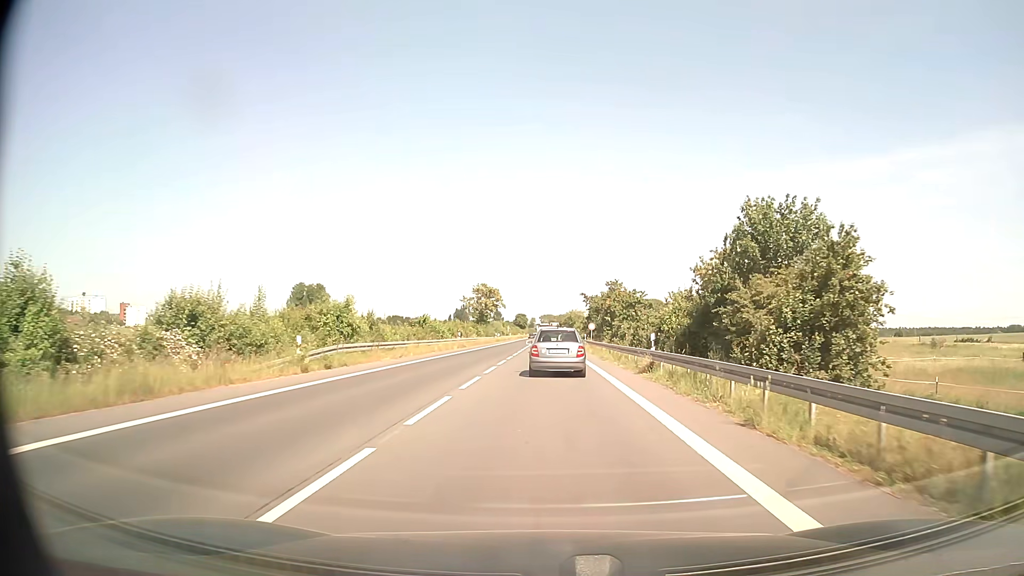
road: secondary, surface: asphalt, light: Day
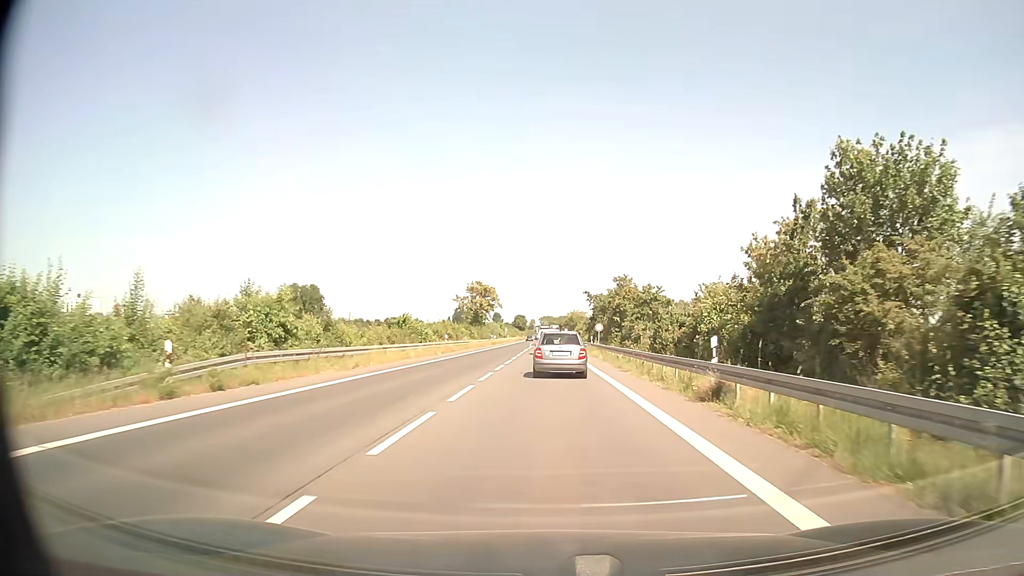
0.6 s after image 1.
(0.0, +8.3) m; 0°
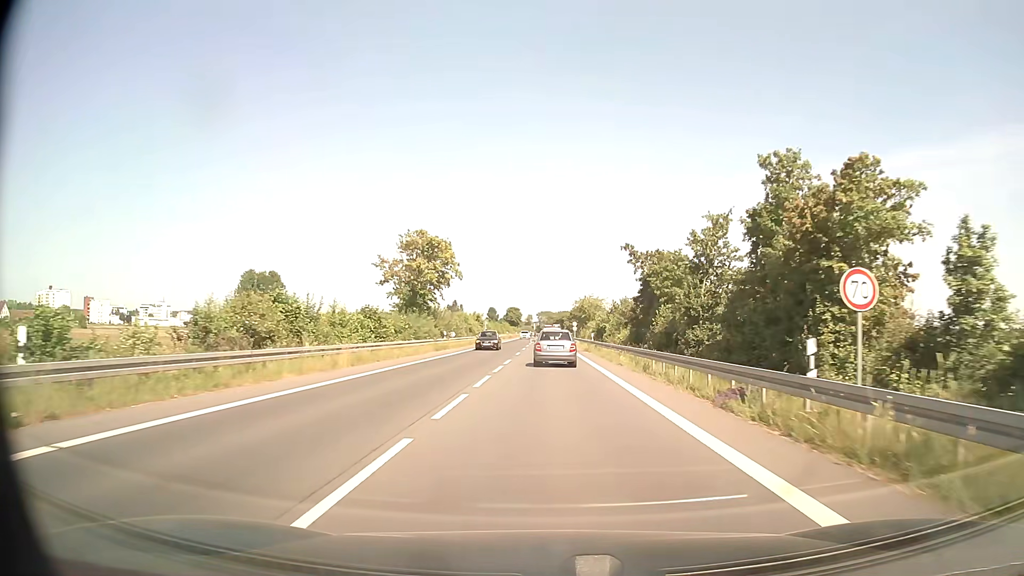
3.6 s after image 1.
(+0.1, +45.7) m; 0°
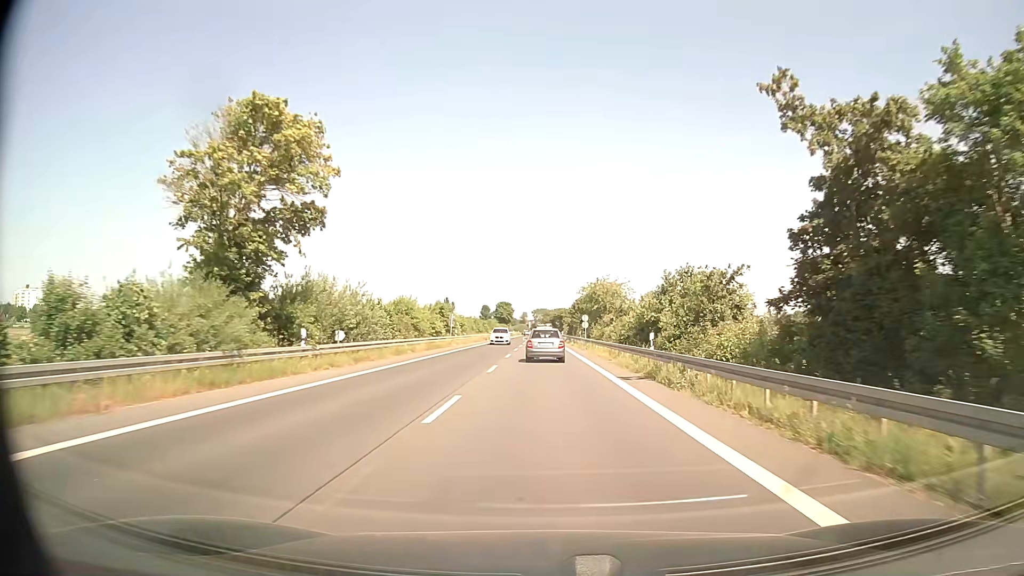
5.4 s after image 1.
(+0.1, +30.9) m; 0°
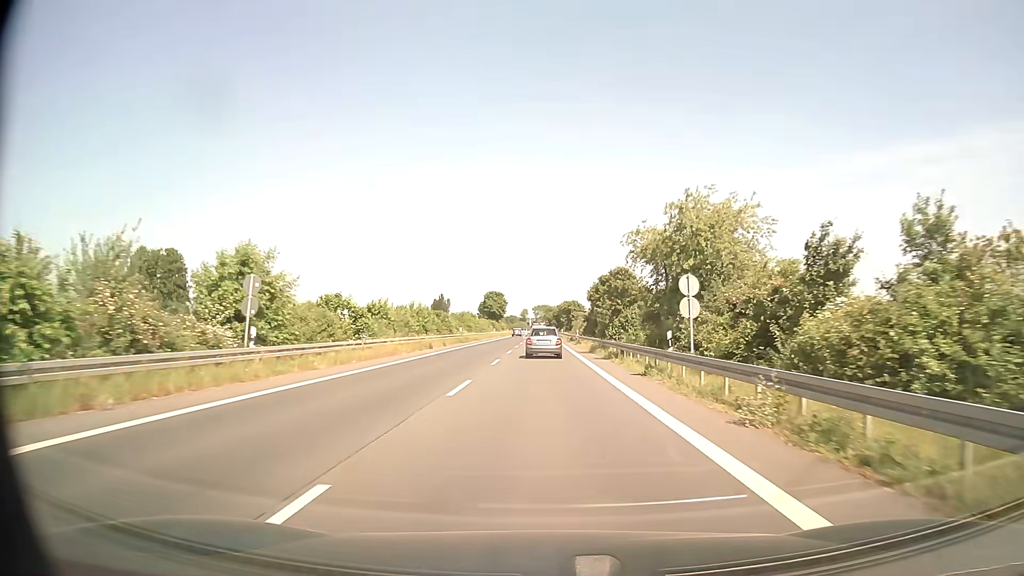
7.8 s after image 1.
(+0.1, +44.3) m; 0°
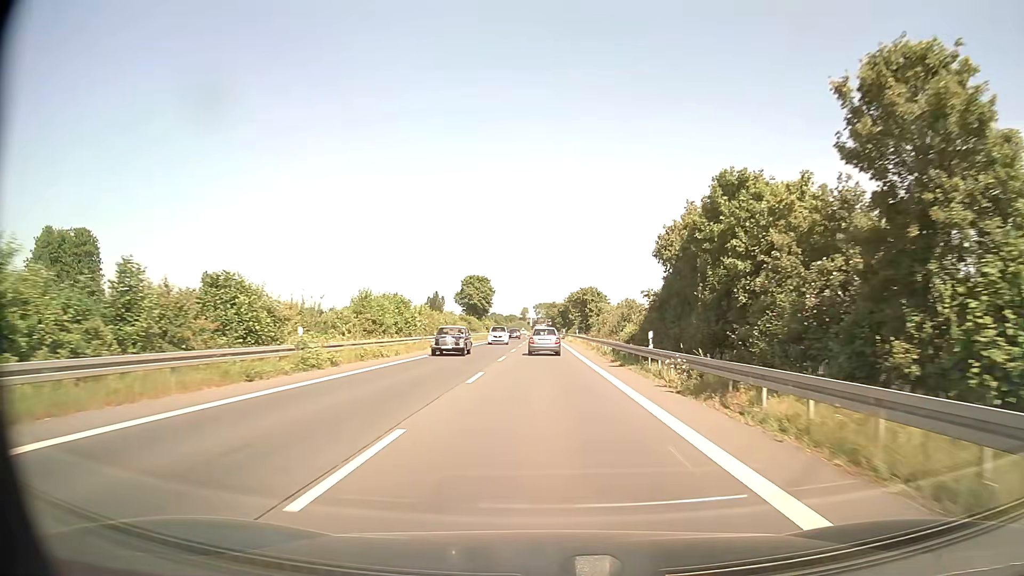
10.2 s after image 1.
(-0.1, +44.5) m; 0°
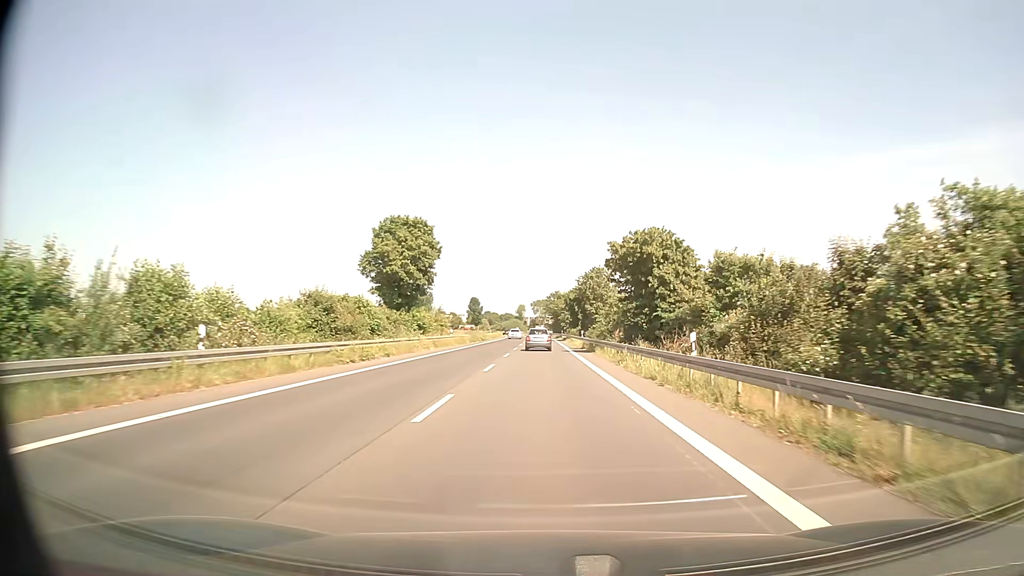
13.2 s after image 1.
(-0.1, +54.8) m; 0°
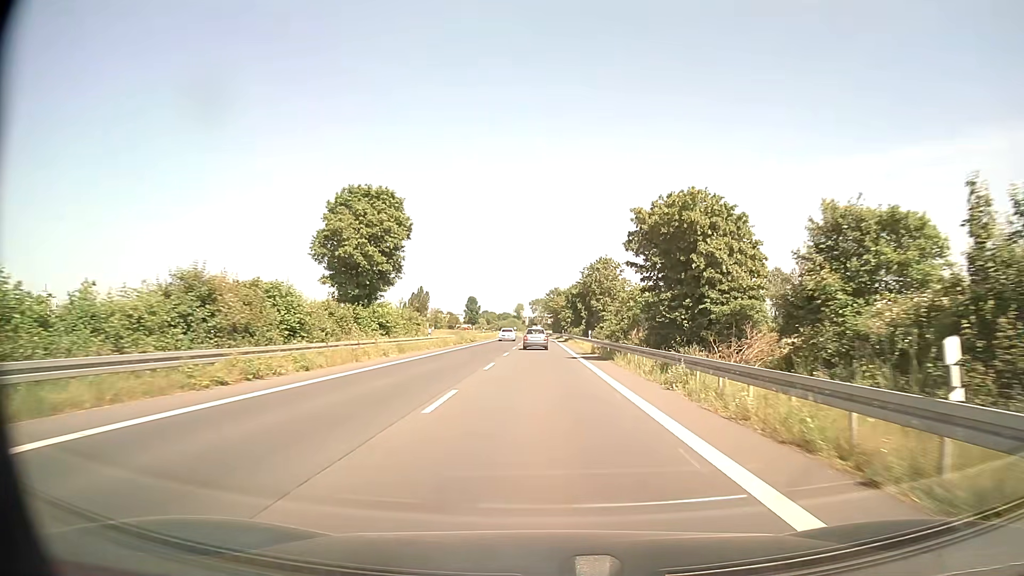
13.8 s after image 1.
(0.0, +10.9) m; 0°
(0, +10) (0, +20) (0, +30) (0, +40) (0, +50) (0, +60) (0, +70) (0, +80) (0, +90) (0, +100) m
